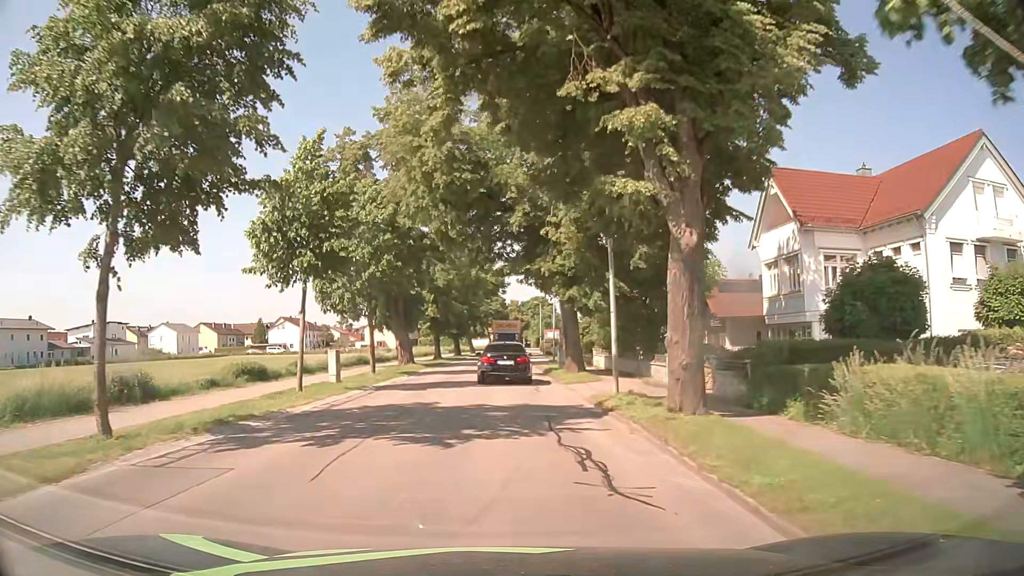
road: unclassified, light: Day
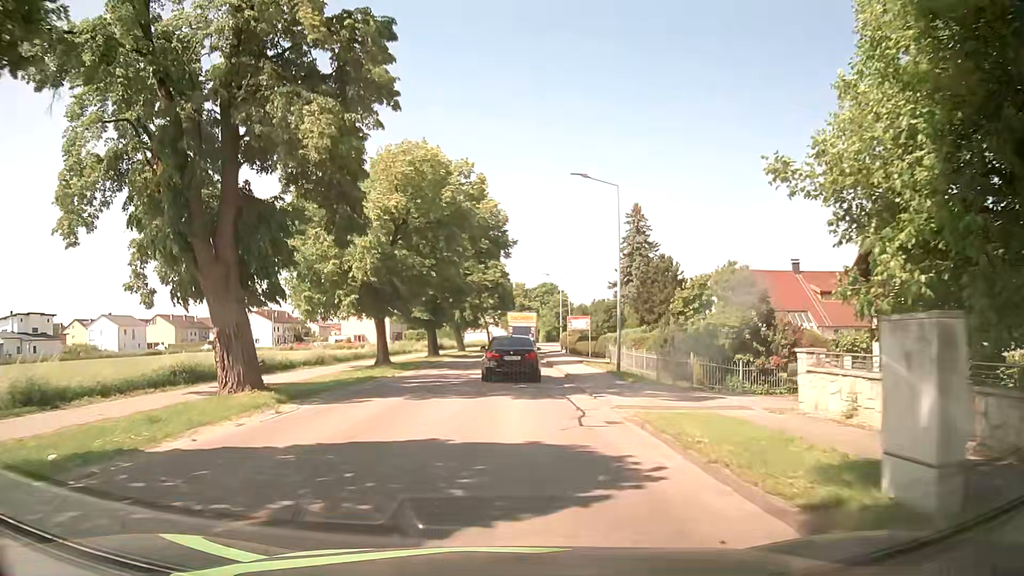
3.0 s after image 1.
(-0.2, +29.3) m; 0°
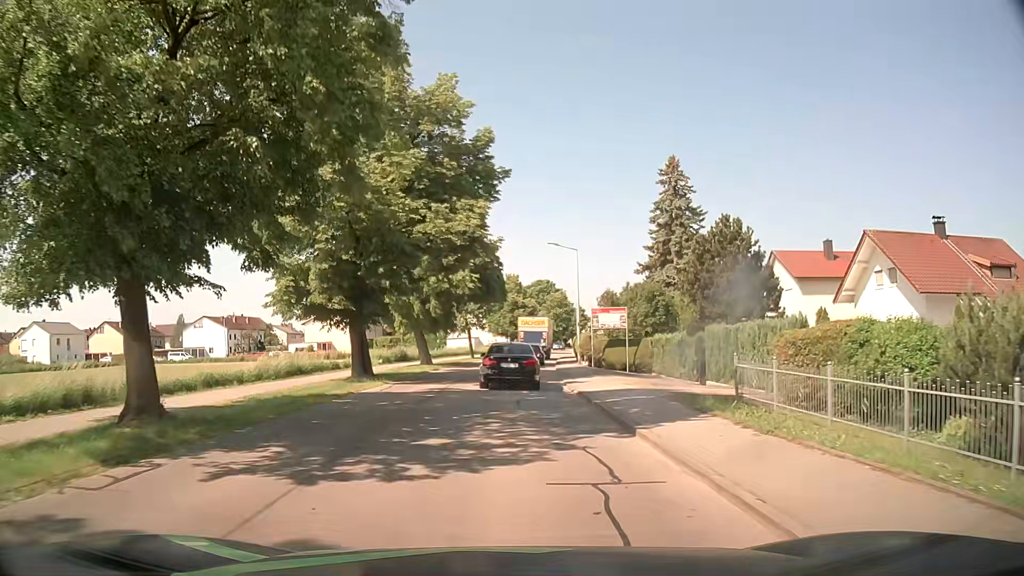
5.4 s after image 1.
(0.0, +22.1) m; 0°
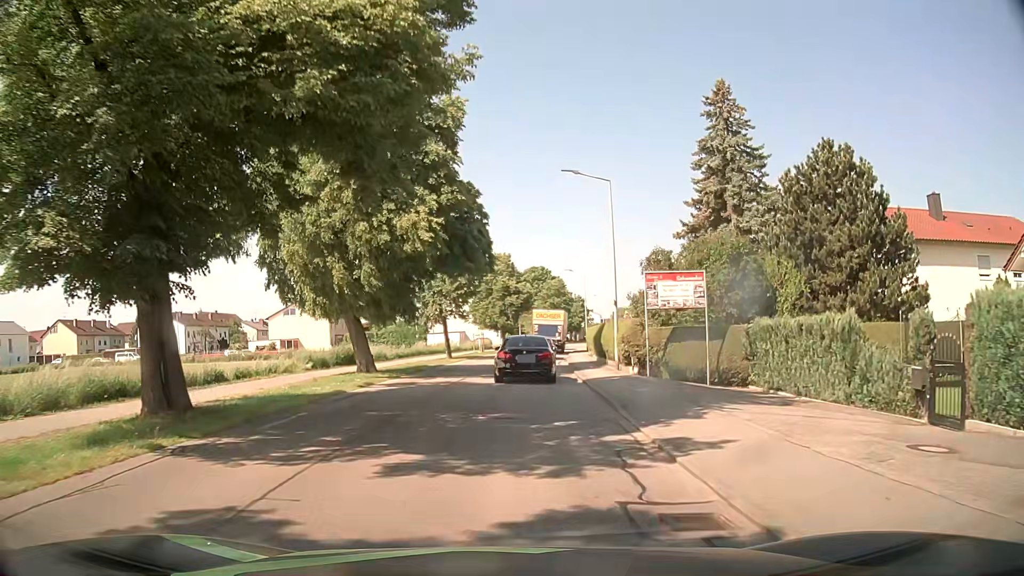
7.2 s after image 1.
(+0.1, +16.2) m; +1°
(0, +10) (0, +20) (+1, +30) (+1, +40) (+2, +50) (+3, +60) (+4, +70) (+6, +80) (+8, +90) (+10, +99) m
